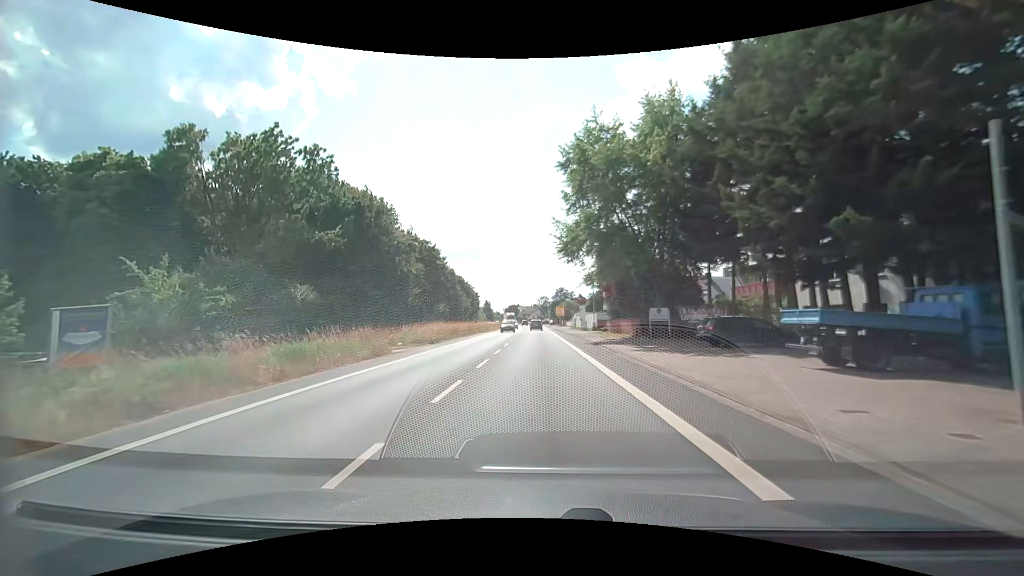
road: secondary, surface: asphalt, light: Day
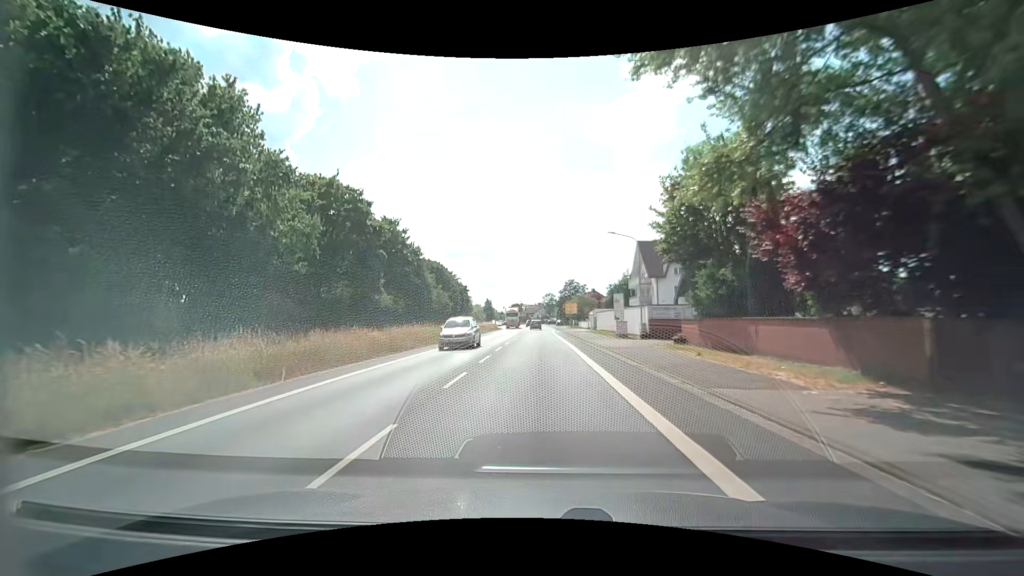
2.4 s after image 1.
(-0.2, +28.2) m; 0°
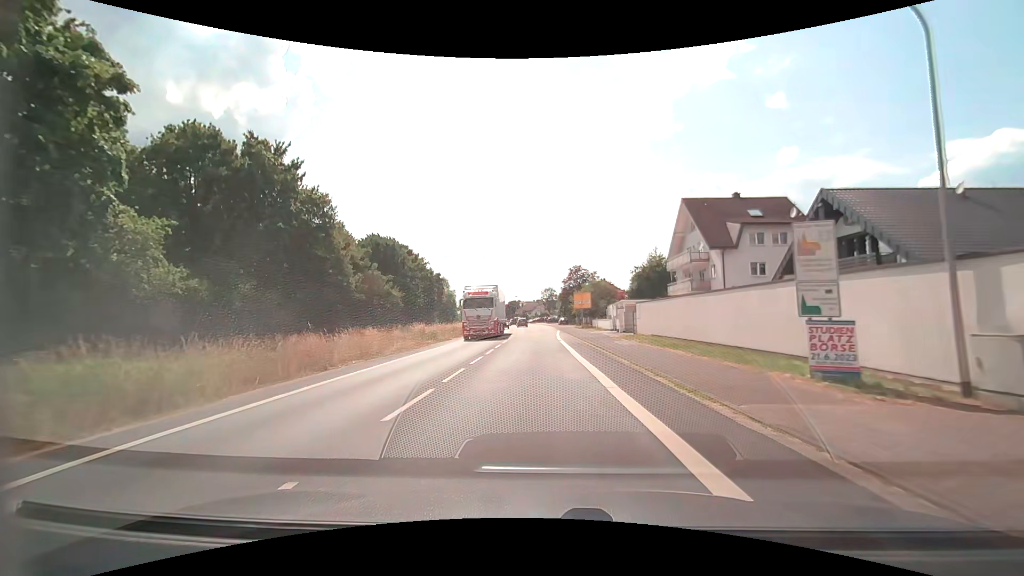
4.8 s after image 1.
(-0.2, +27.1) m; -1°
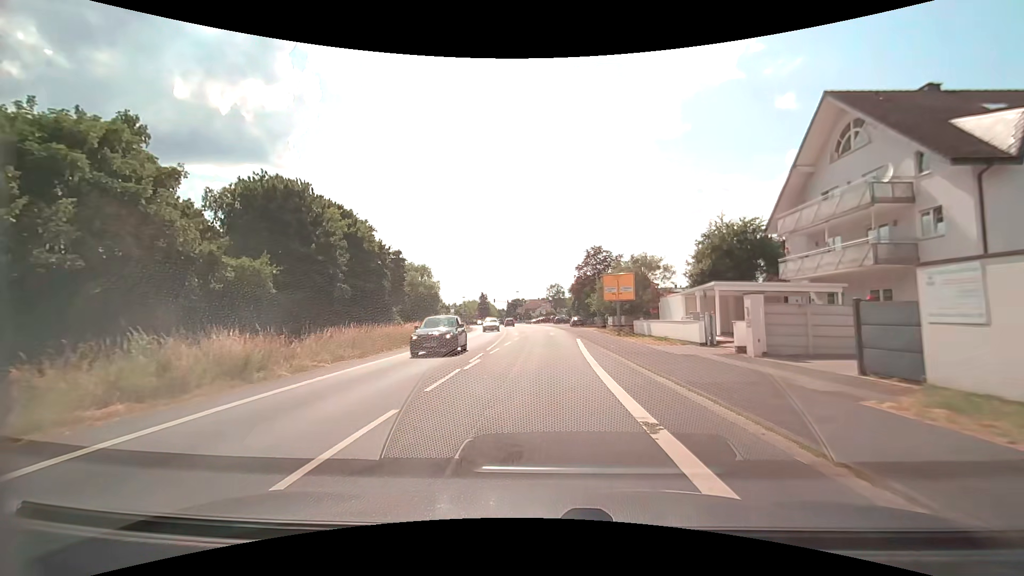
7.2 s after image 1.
(+0.2, +26.1) m; 0°
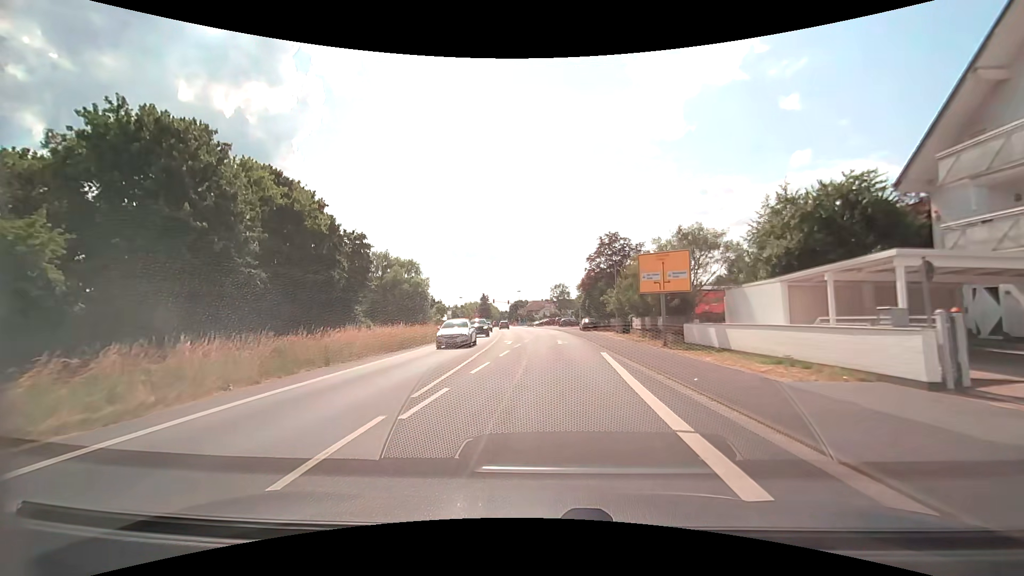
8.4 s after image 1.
(0.0, +12.6) m; 0°
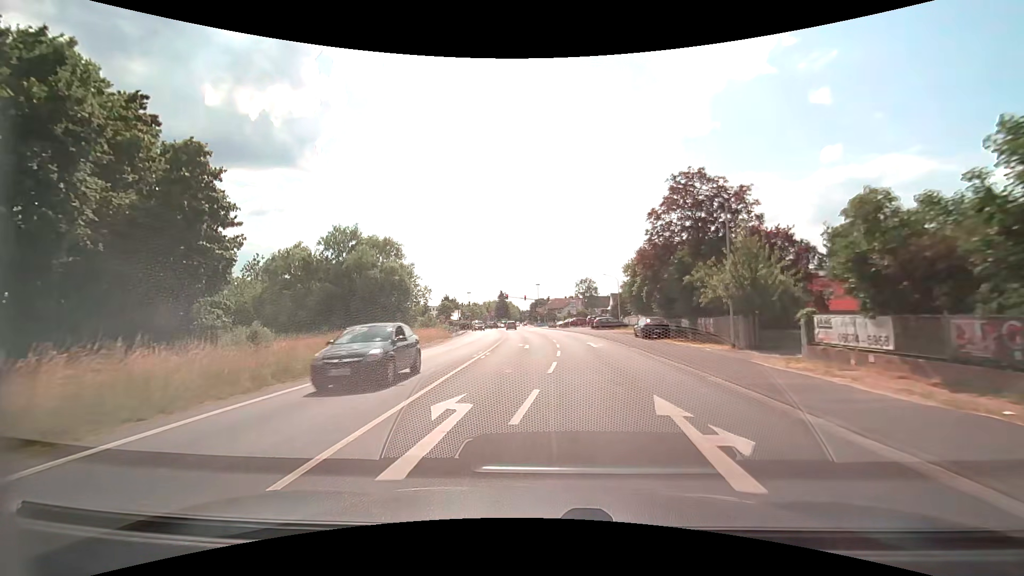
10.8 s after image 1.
(-0.5, +24.4) m; -2°
(0, +10) (-1, +20) (-1, +30) (-1, +40) (-2, +50) (-3, +60) (-4, +70) (-5, +80) (-6, +90) (-8, +100) m
